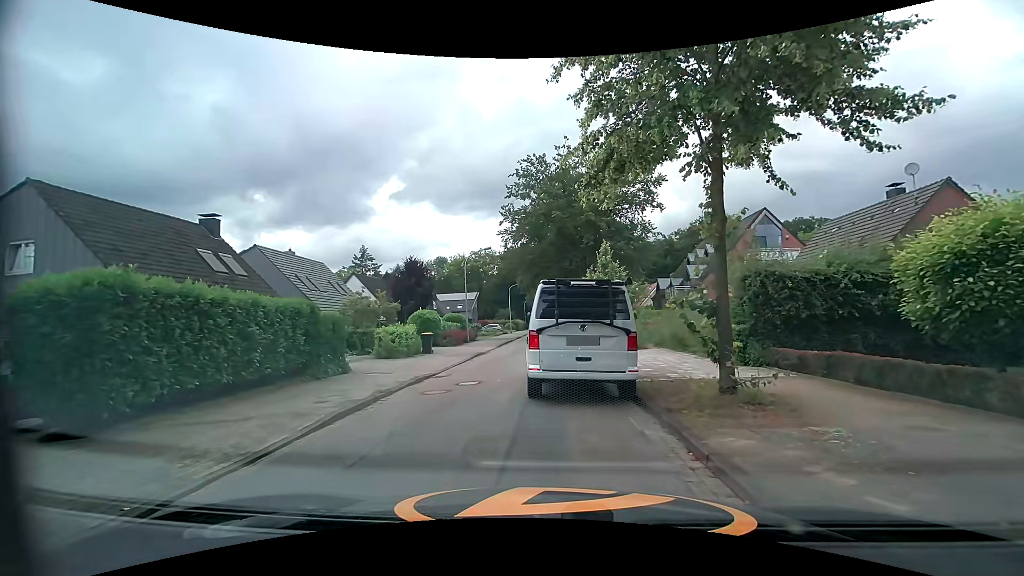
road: residential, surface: asphalt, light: Day
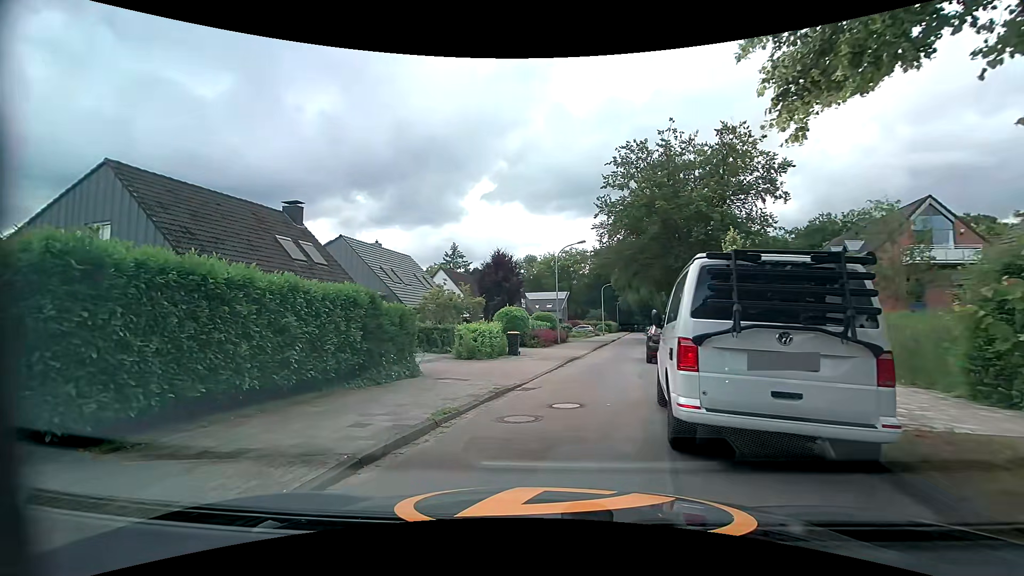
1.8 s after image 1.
(-0.4, +3.3) m; -12°
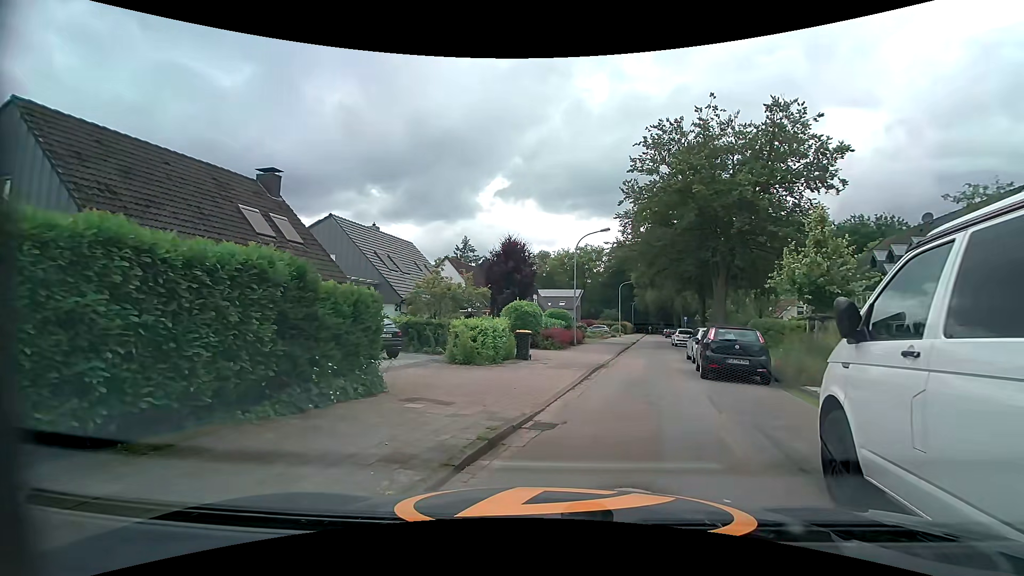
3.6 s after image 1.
(-0.2, +4.5) m; +1°
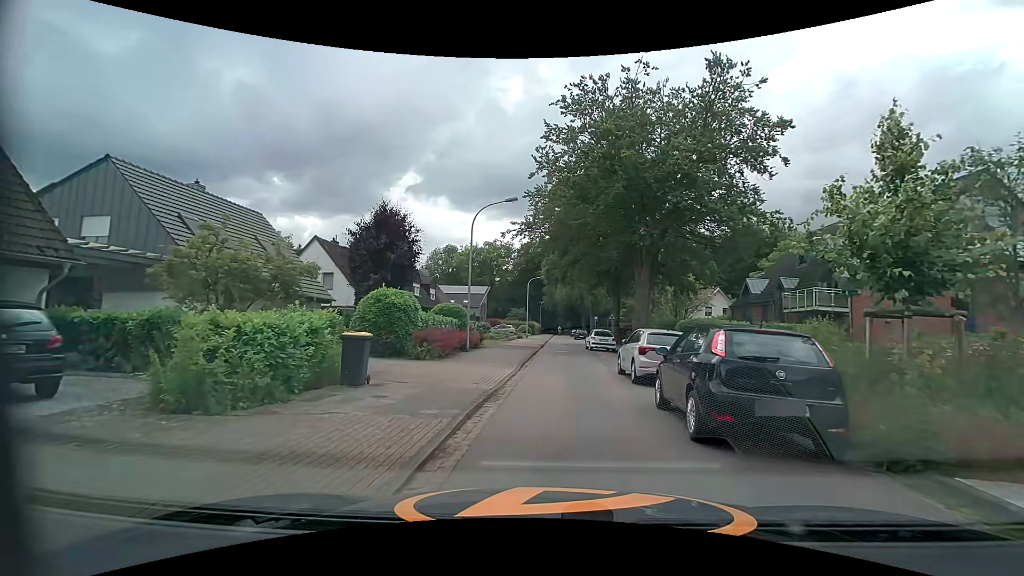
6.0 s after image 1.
(+0.8, +8.2) m; +8°
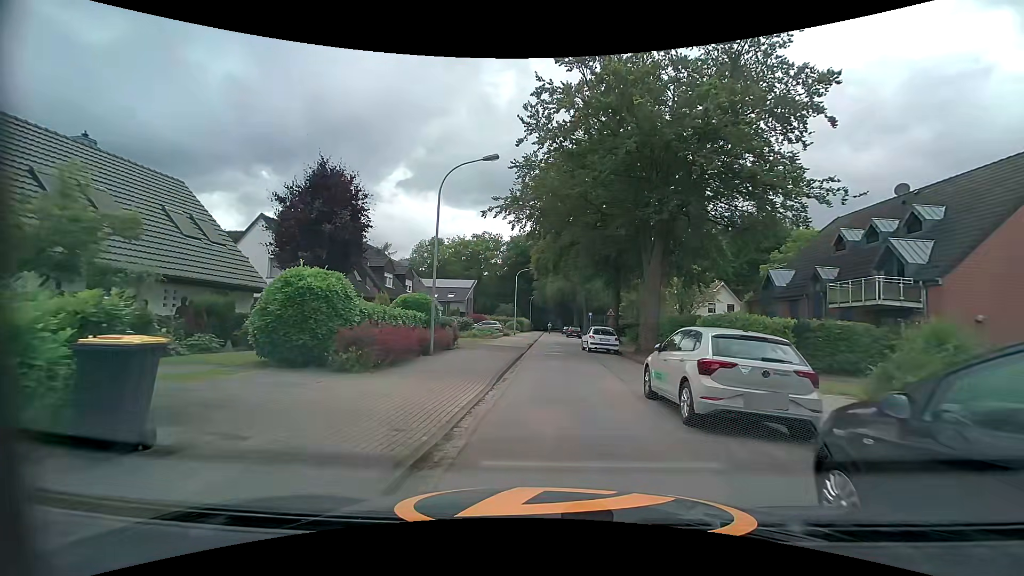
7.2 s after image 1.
(+0.2, +5.7) m; +2°
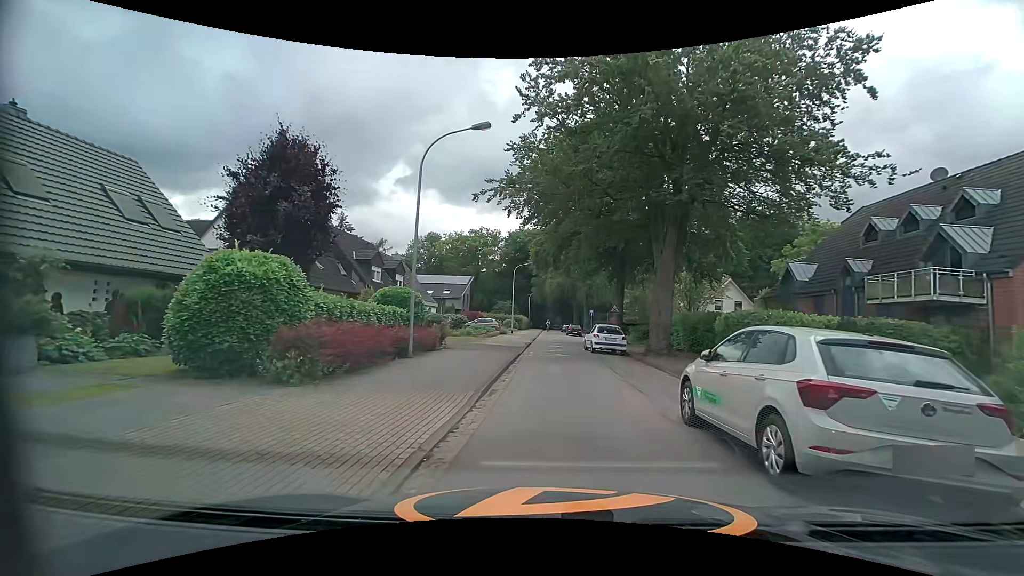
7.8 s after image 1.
(0.0, +2.8) m; -1°
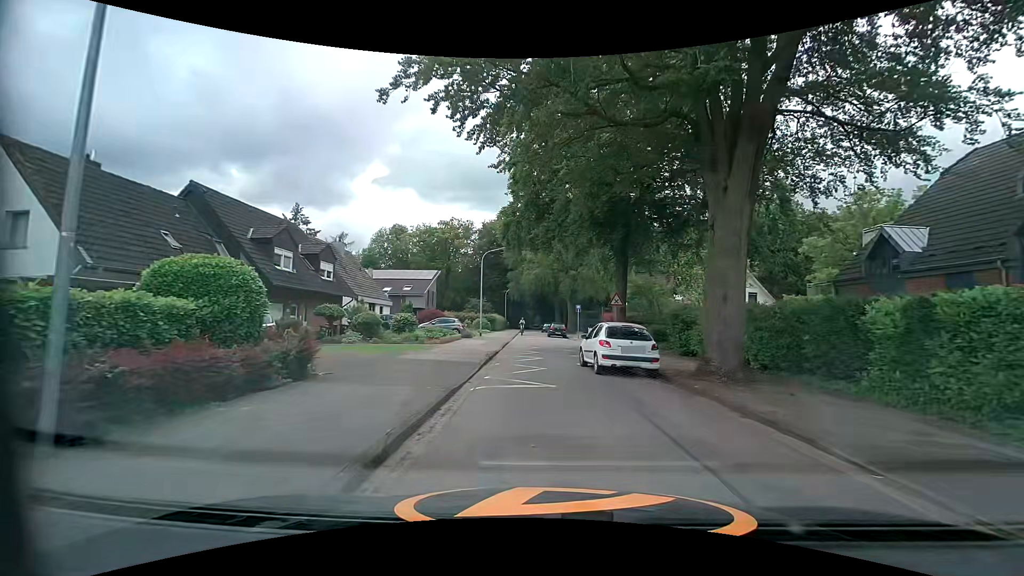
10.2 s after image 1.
(+0.4, +10.7) m; +3°
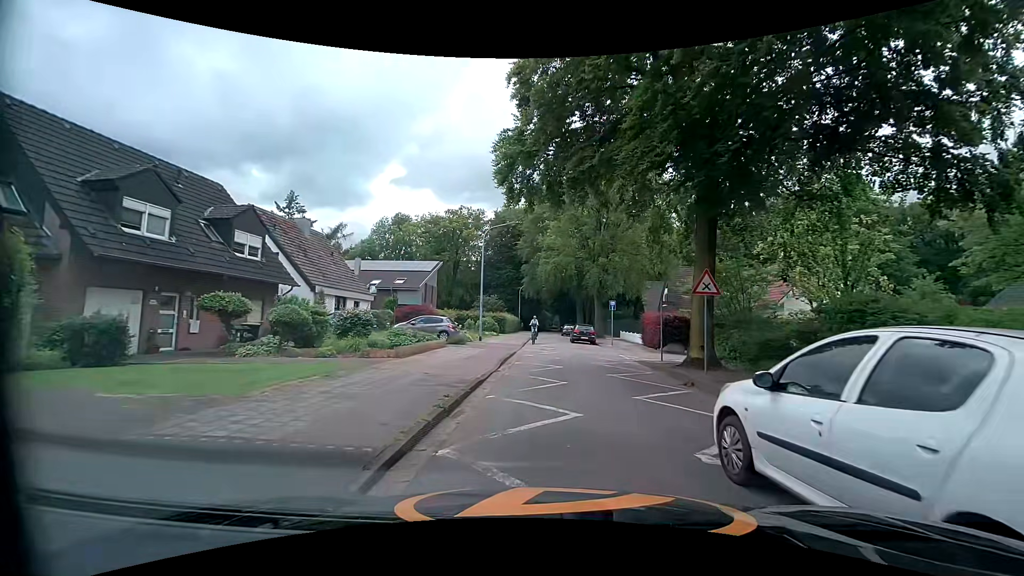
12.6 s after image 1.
(-0.4, +11.4) m; -3°
